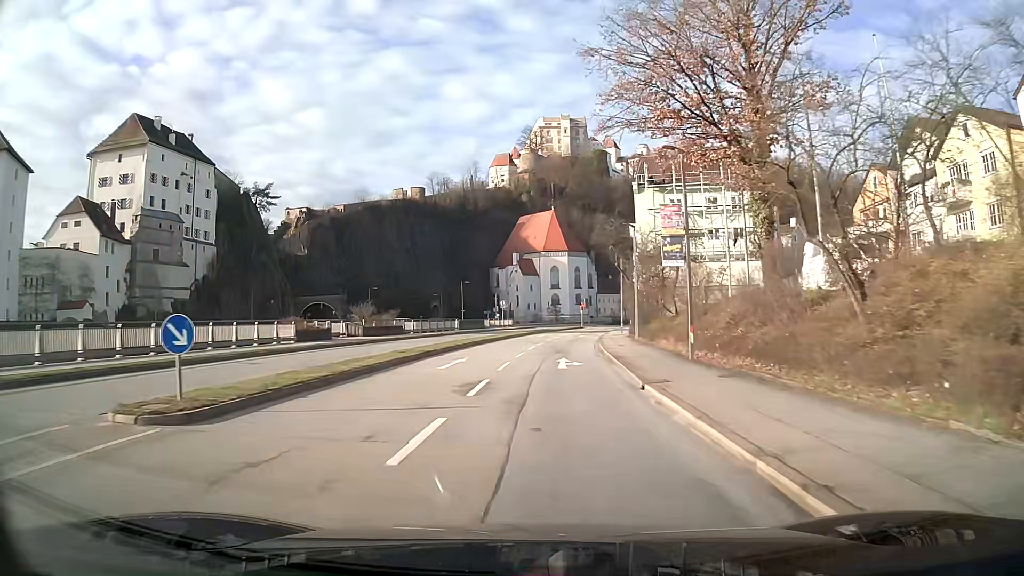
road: primary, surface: asphalt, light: Day
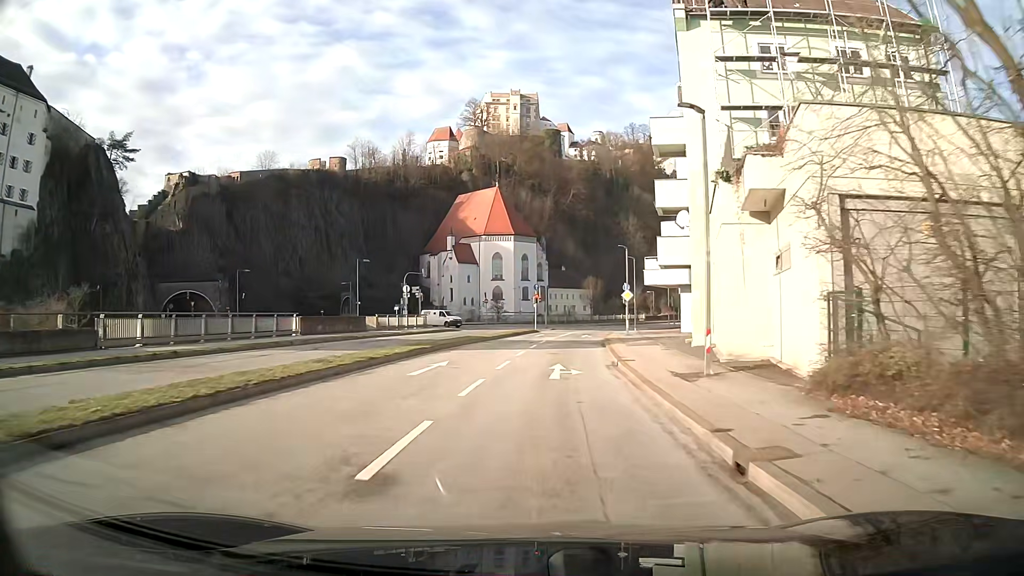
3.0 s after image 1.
(+1.5, +36.4) m; +5°
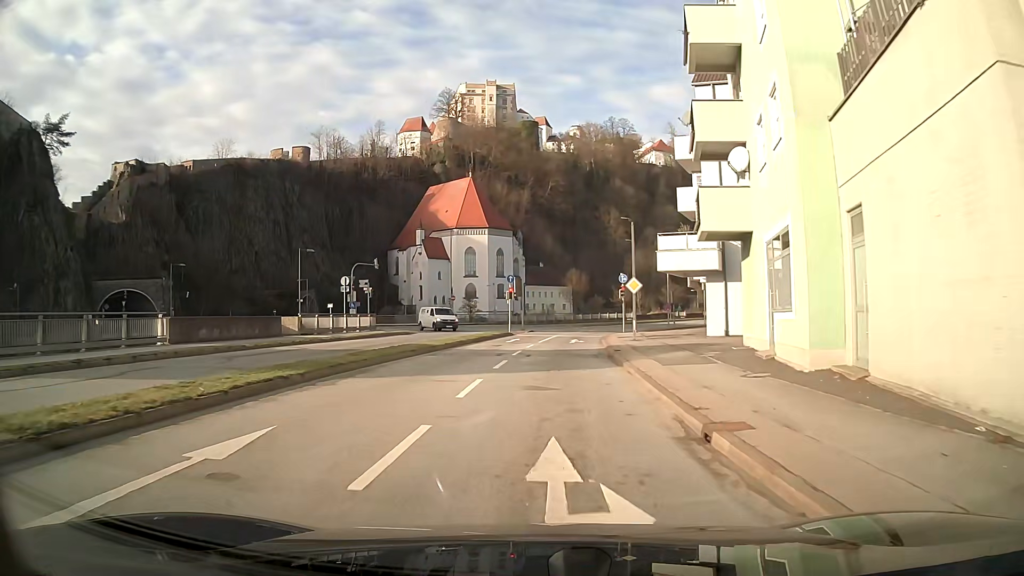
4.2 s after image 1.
(+0.2, +12.2) m; +2°
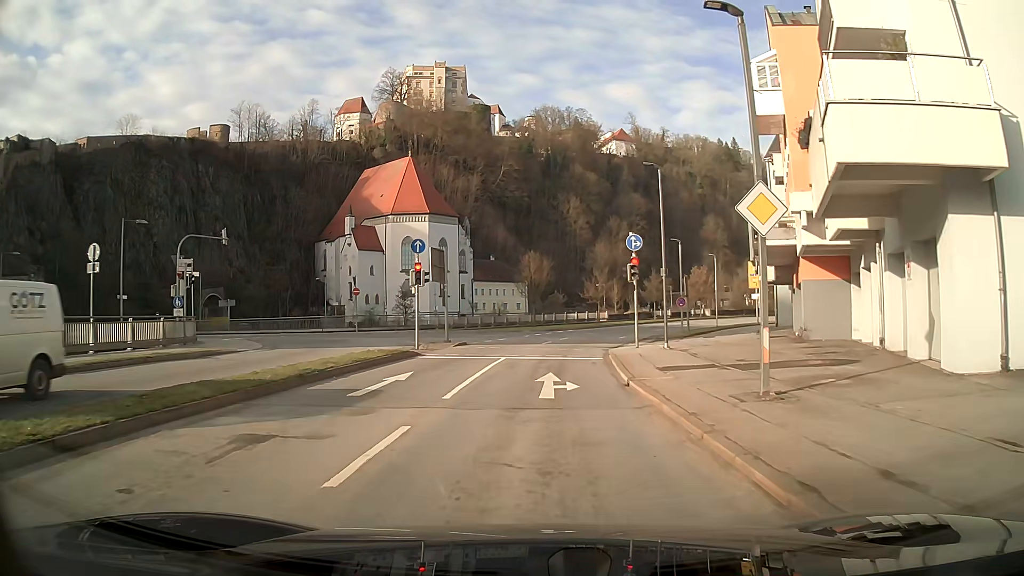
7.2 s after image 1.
(+0.7, +23.4) m; +4°
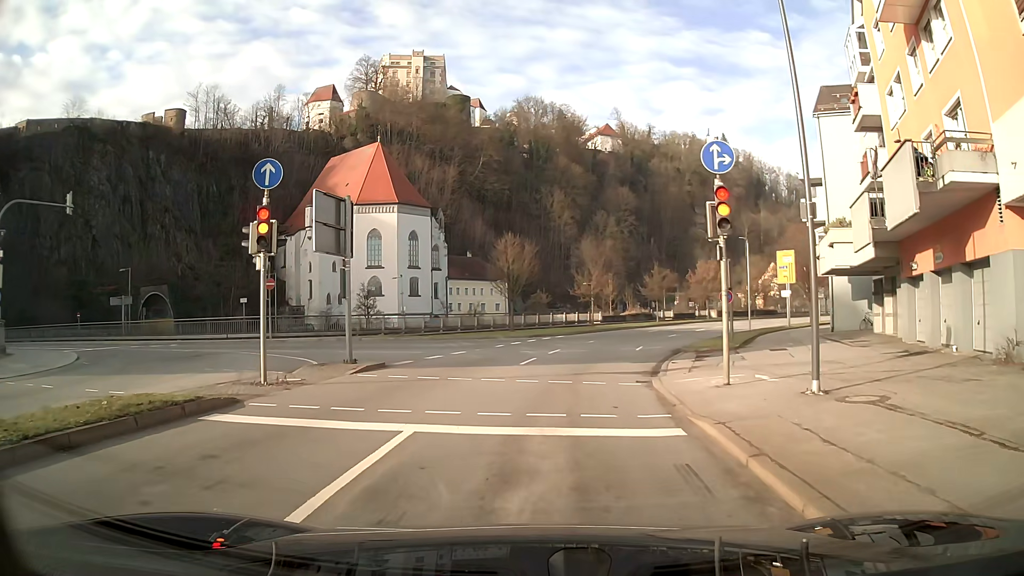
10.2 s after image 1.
(+0.2, +13.3) m; +1°
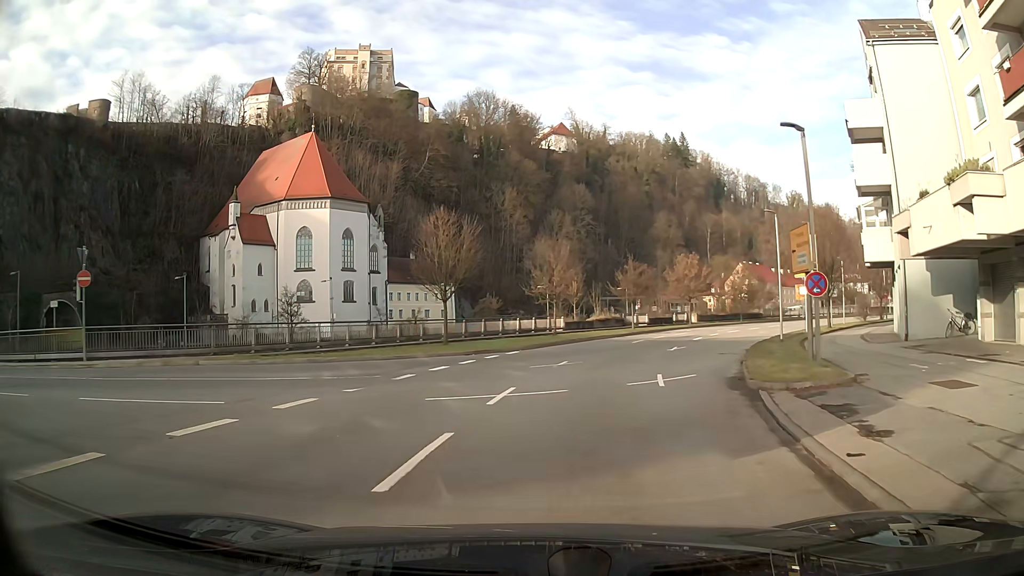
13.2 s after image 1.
(+0.9, +13.9) m; +6°
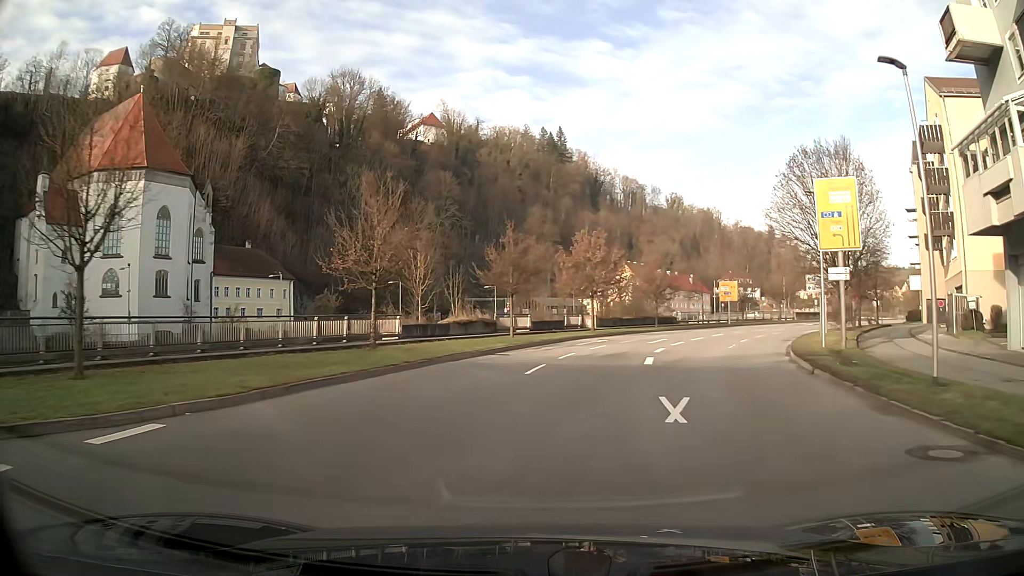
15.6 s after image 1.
(+1.8, +21.5) m; +10°
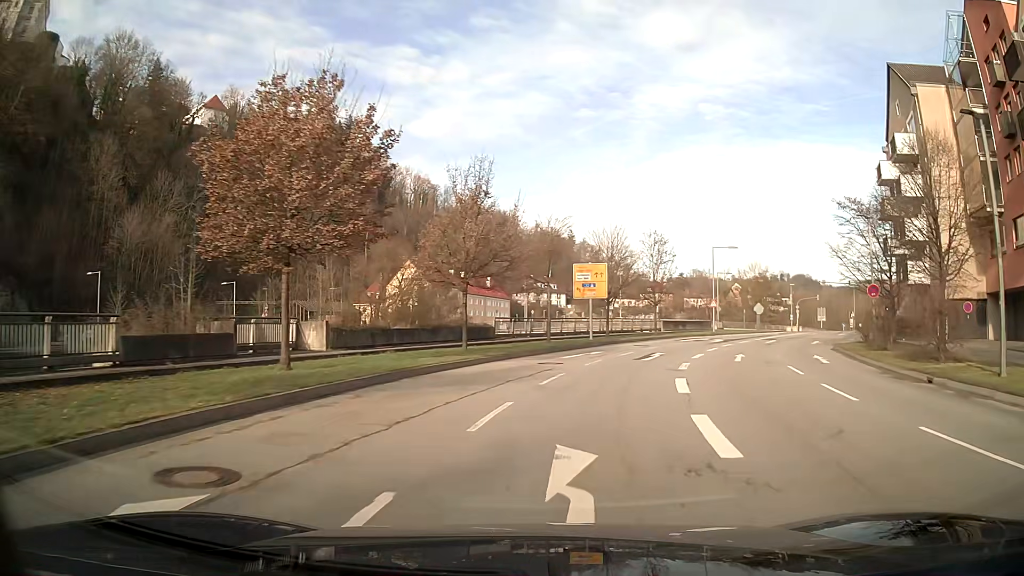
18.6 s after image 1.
(+4.8, +31.7) m; +19°
